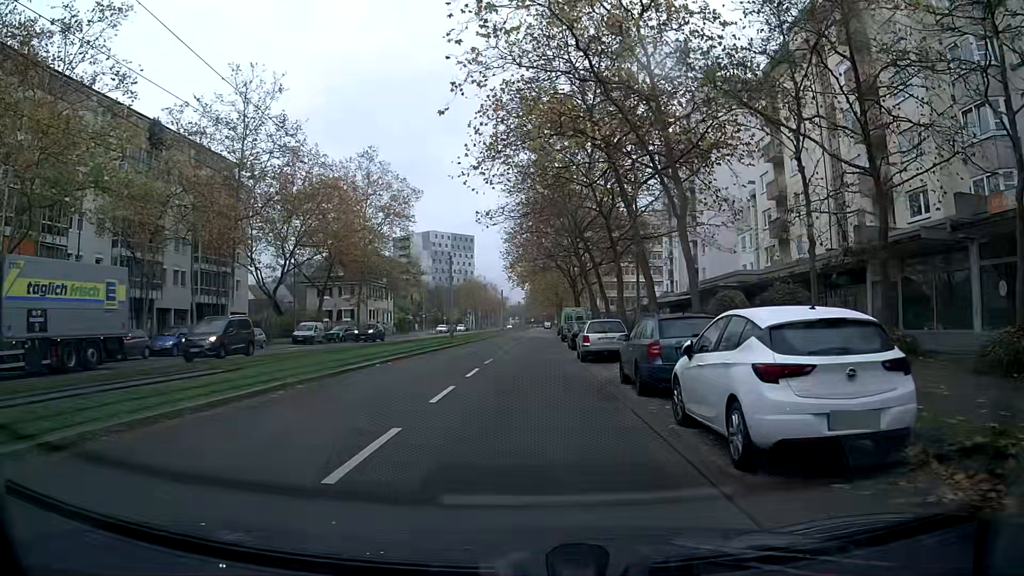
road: tertiary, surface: asphalt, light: Day
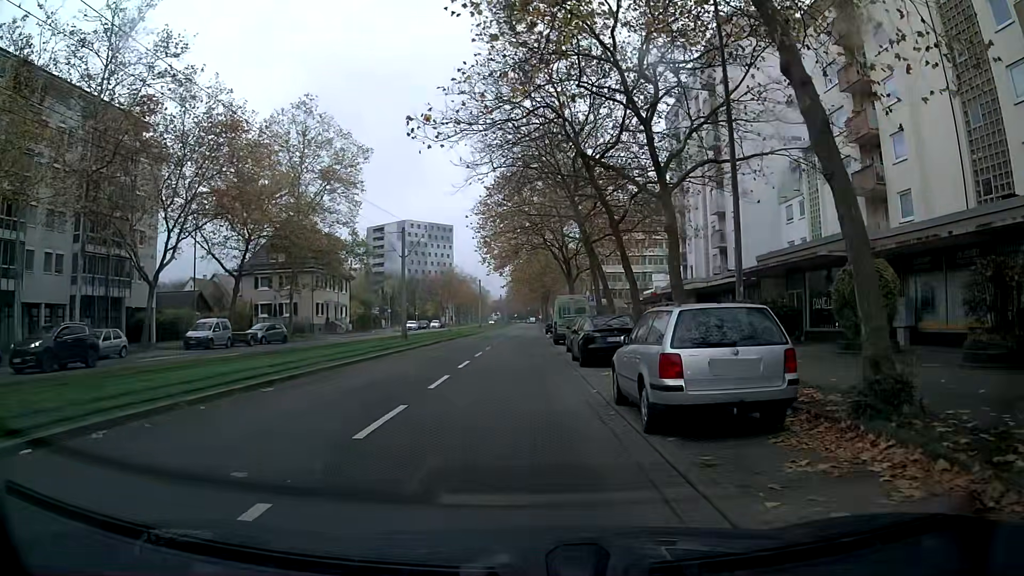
(0.0, +15.8) m; 0°
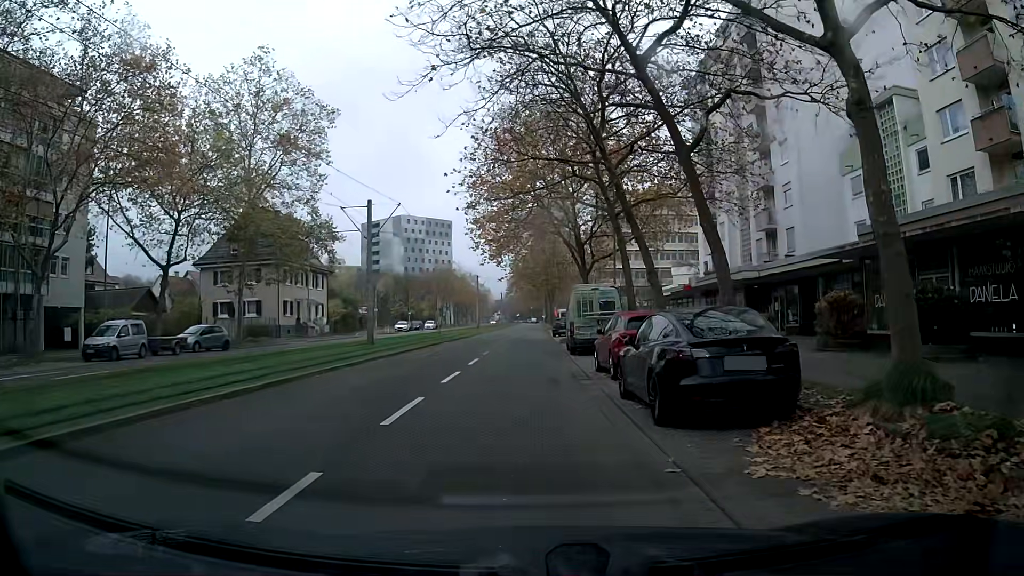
(+0.3, +10.6) m; +2°
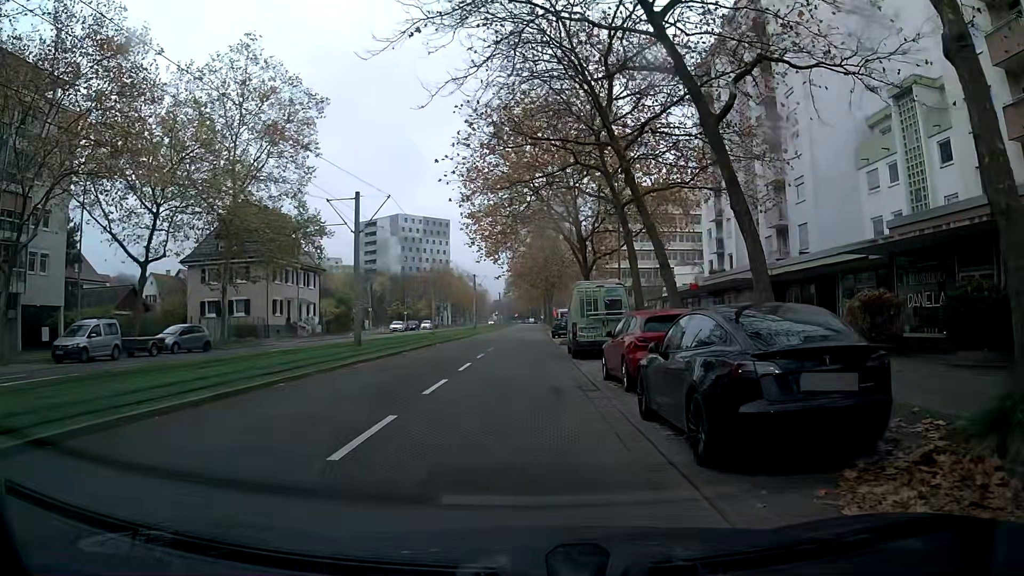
(0.0, +2.3) m; -2°
